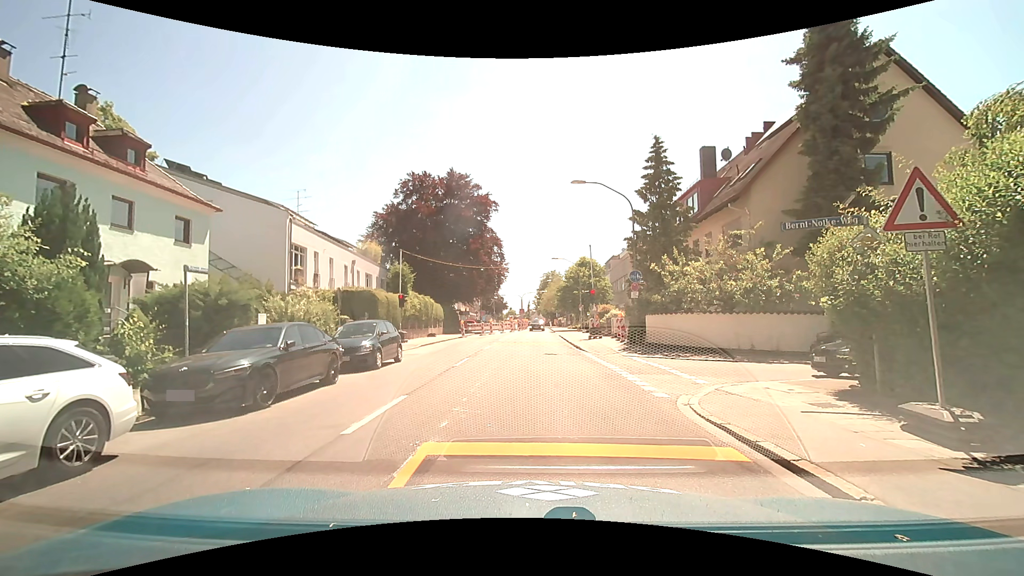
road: secondary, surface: asphalt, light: Day
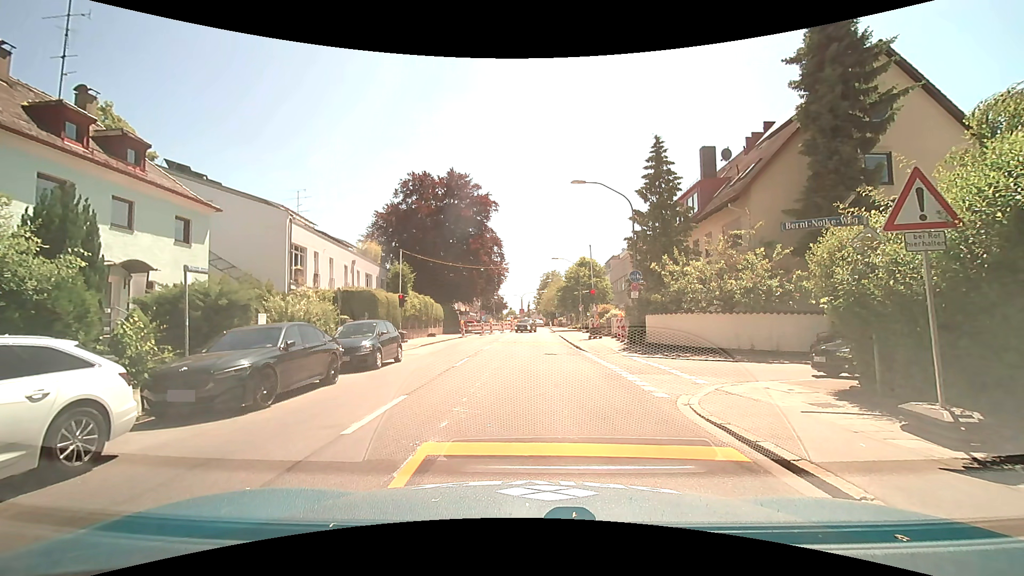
(0.0, 0.0) m; 0°
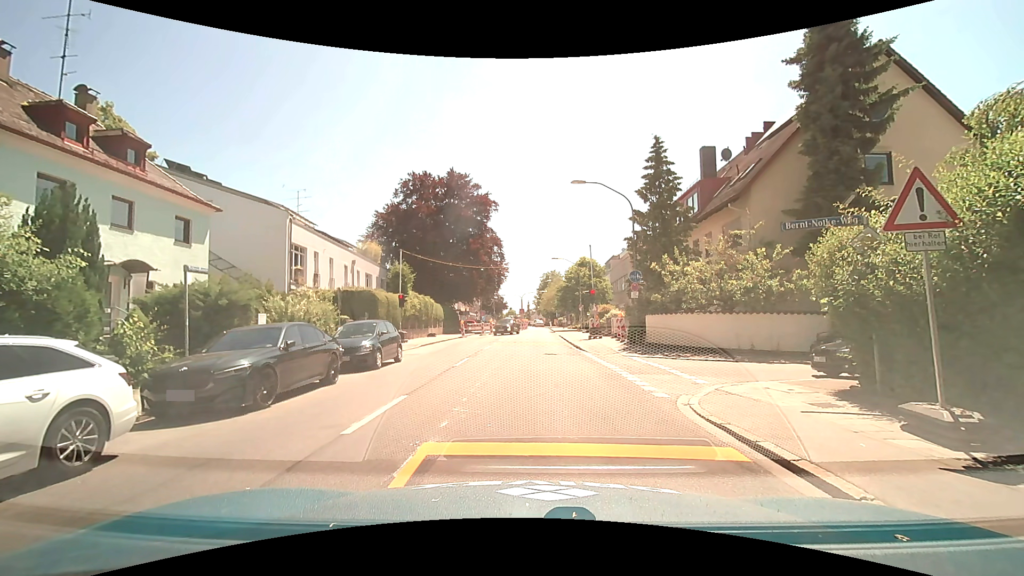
(0.0, 0.0) m; 0°
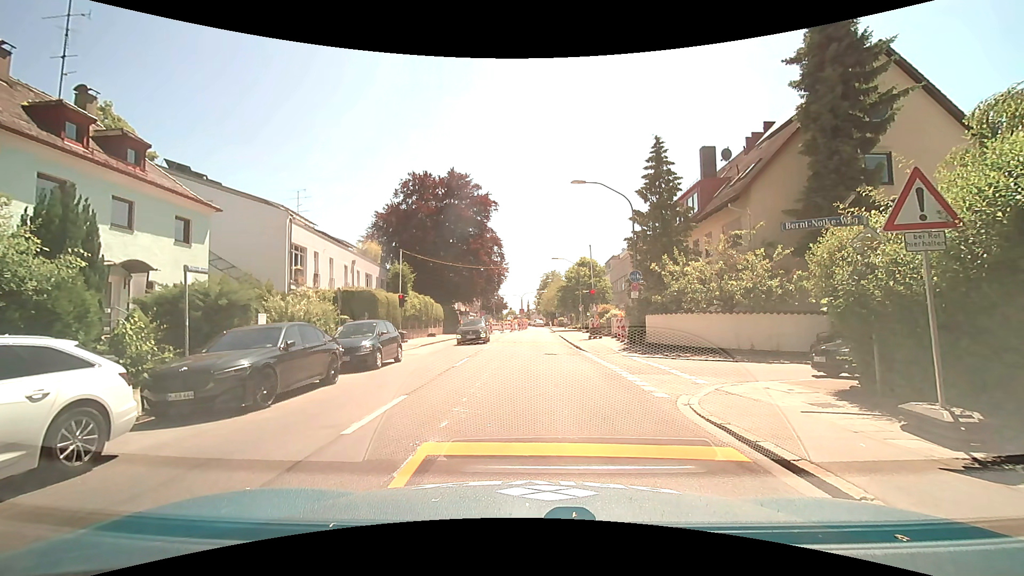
(0.0, 0.0) m; 0°
